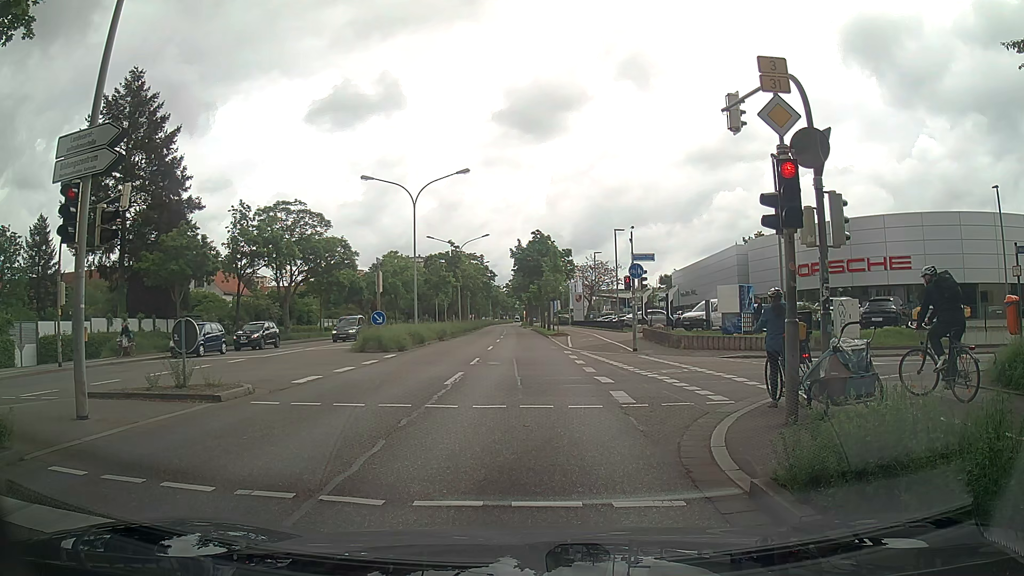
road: primary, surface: asphalt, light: Day
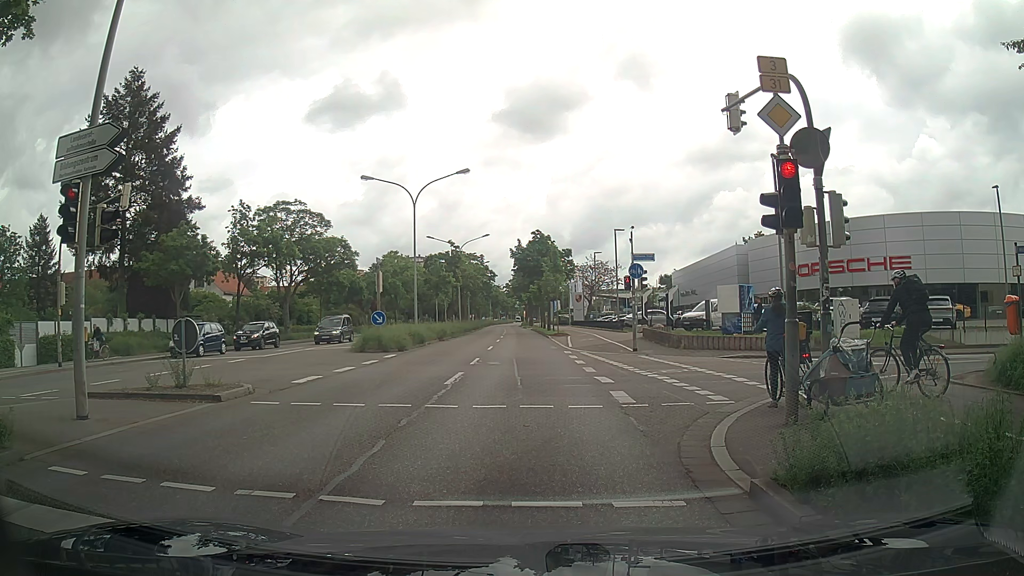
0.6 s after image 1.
(0.0, 0.0) m; 0°
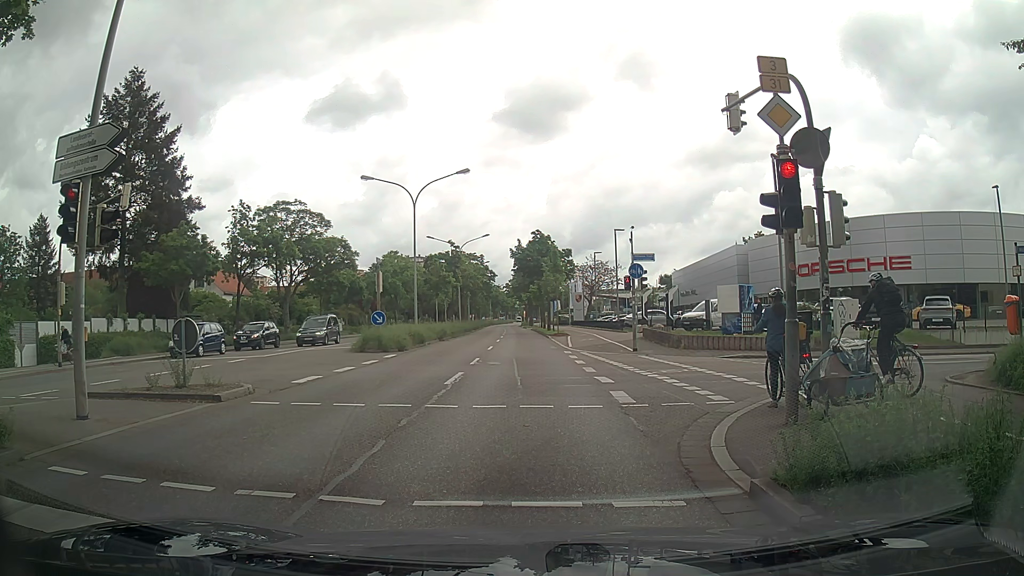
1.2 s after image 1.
(0.0, 0.0) m; 0°
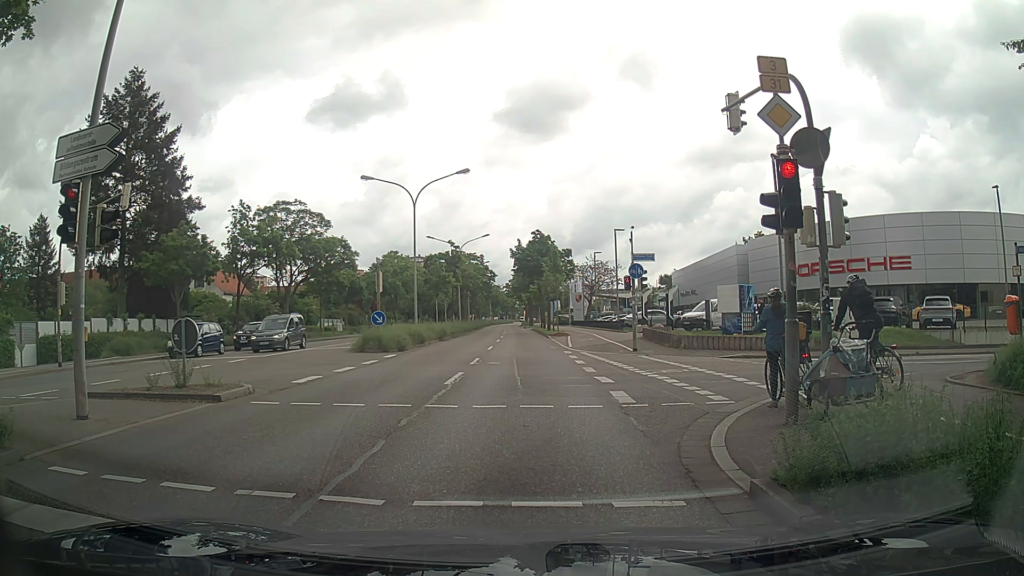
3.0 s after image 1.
(0.0, 0.0) m; 0°
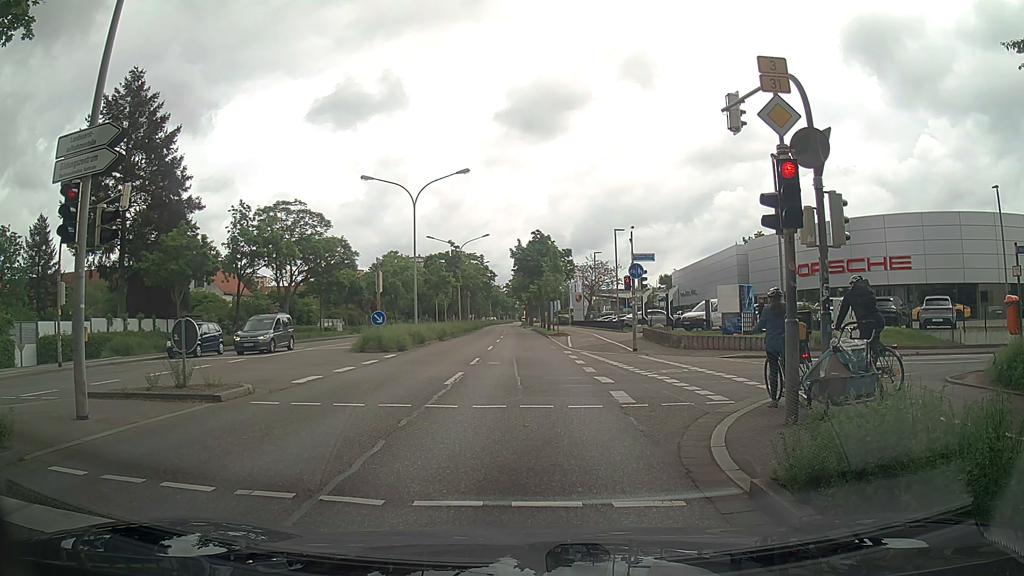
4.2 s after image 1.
(0.0, 0.0) m; 0°
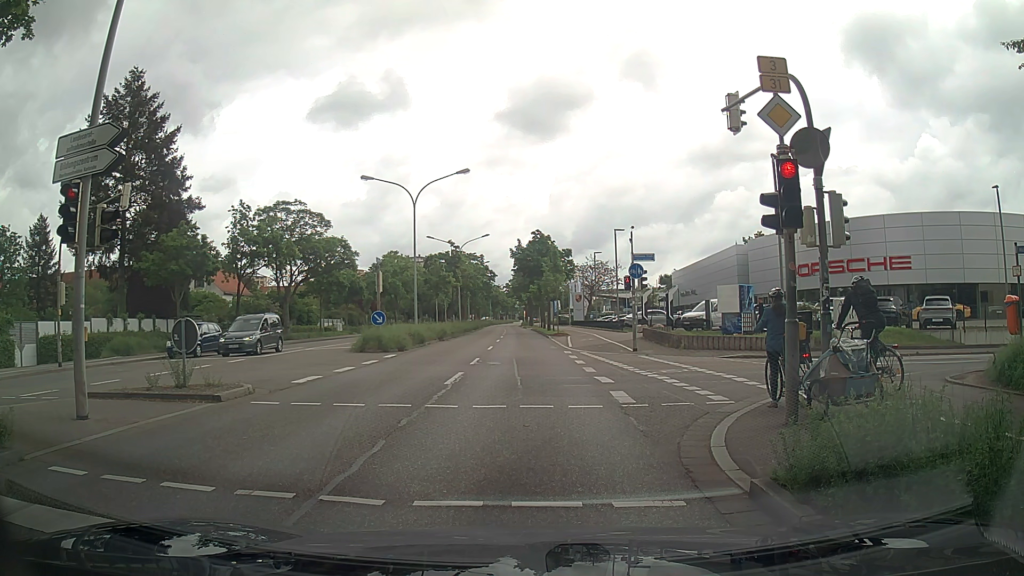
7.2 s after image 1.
(0.0, 0.0) m; 0°
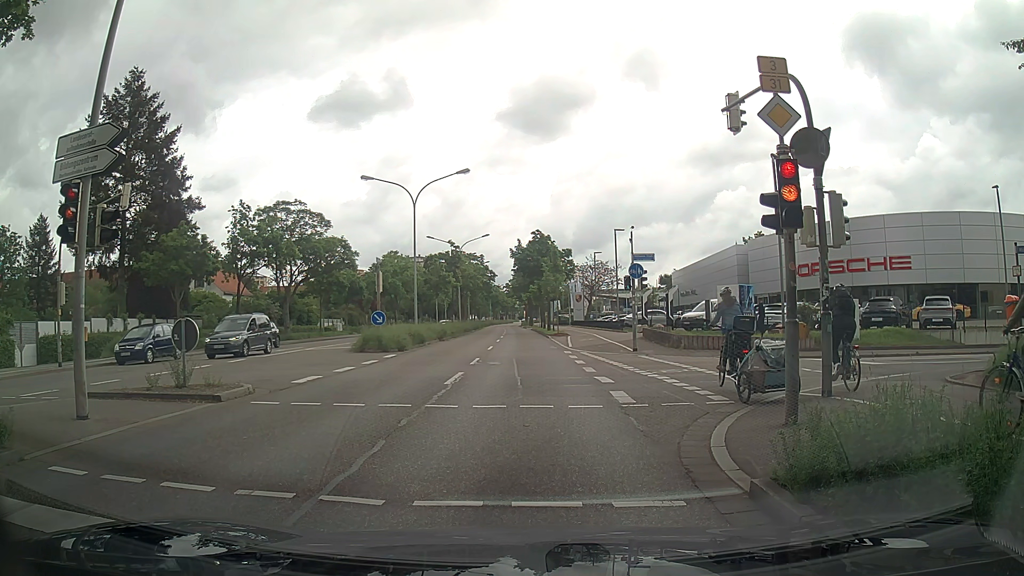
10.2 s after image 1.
(0.0, 0.0) m; 0°
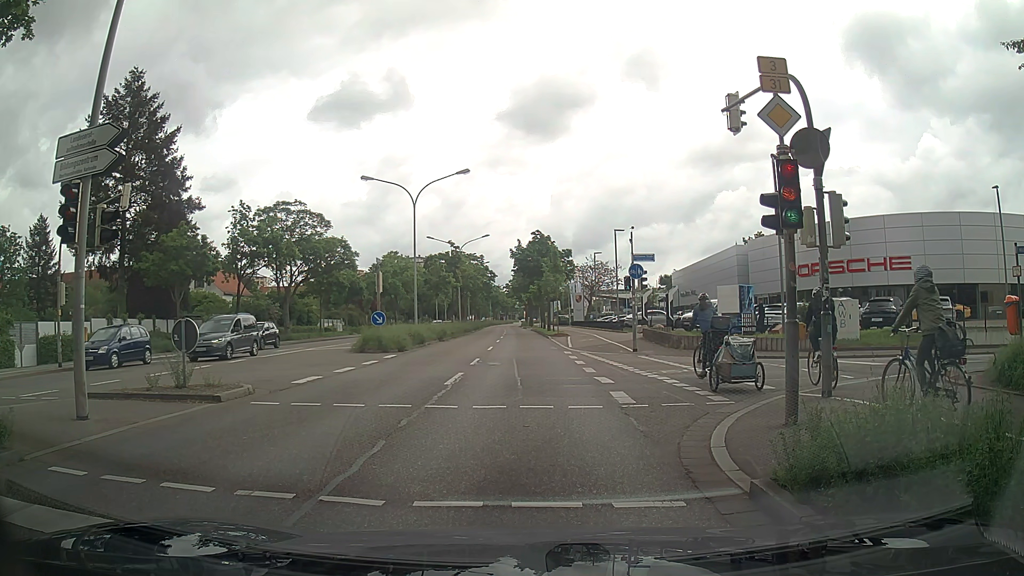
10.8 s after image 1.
(0.0, 0.0) m; 0°
